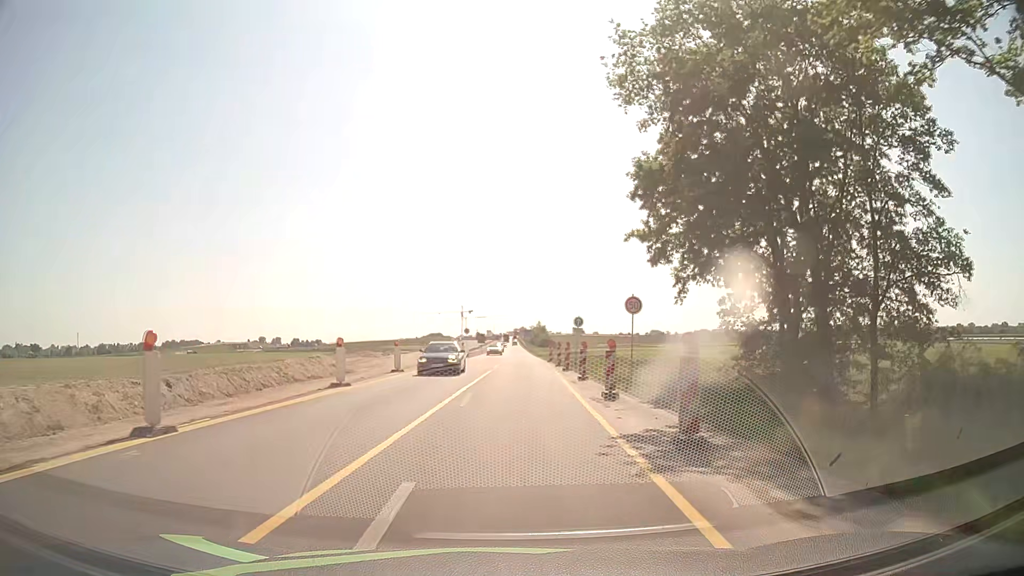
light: Day
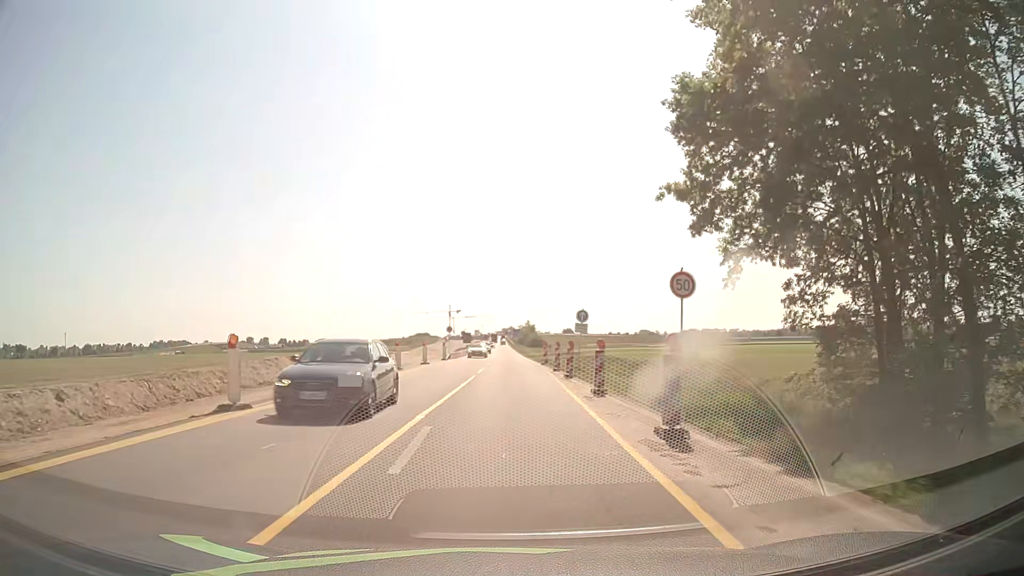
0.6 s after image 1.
(+0.1, +7.7) m; +1°
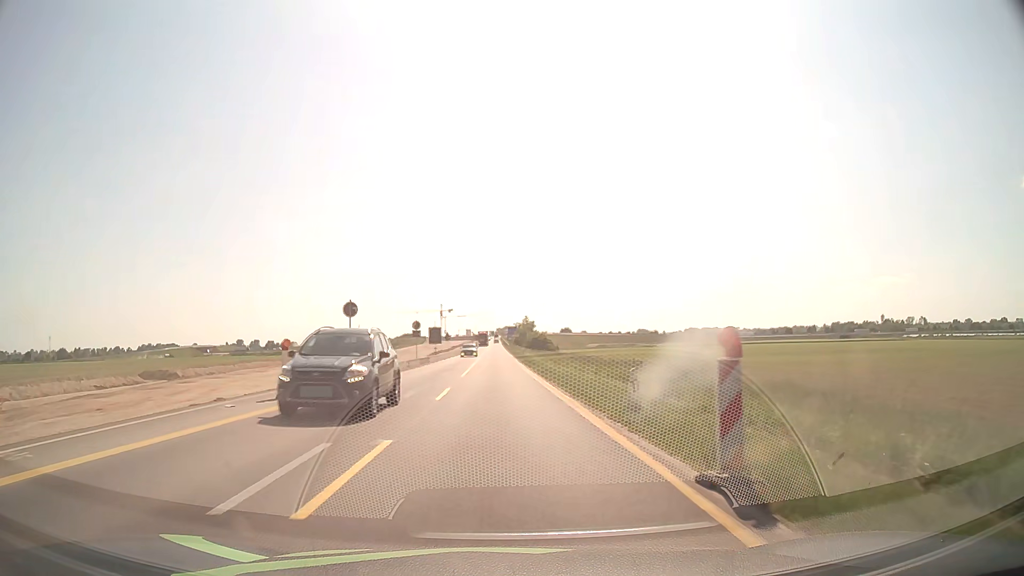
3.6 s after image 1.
(+0.7, +38.3) m; +1°
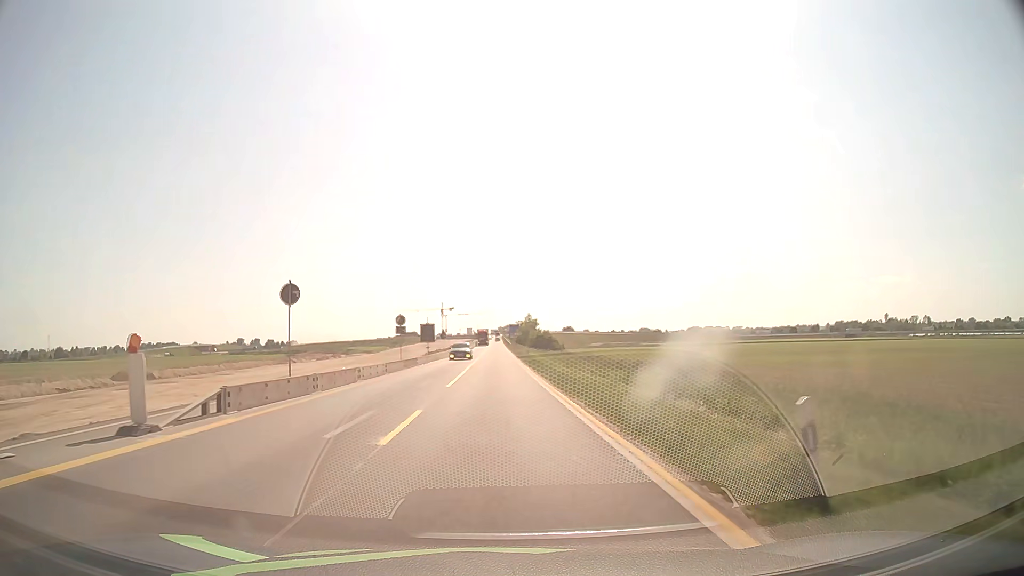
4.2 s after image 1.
(0.0, +7.7) m; 0°
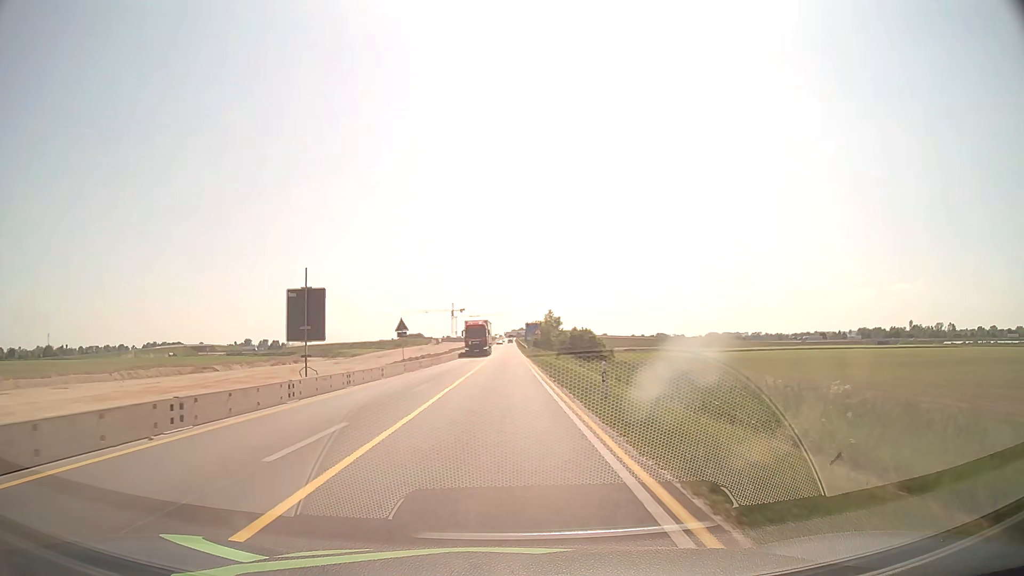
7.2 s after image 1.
(-0.3, +38.3) m; -1°
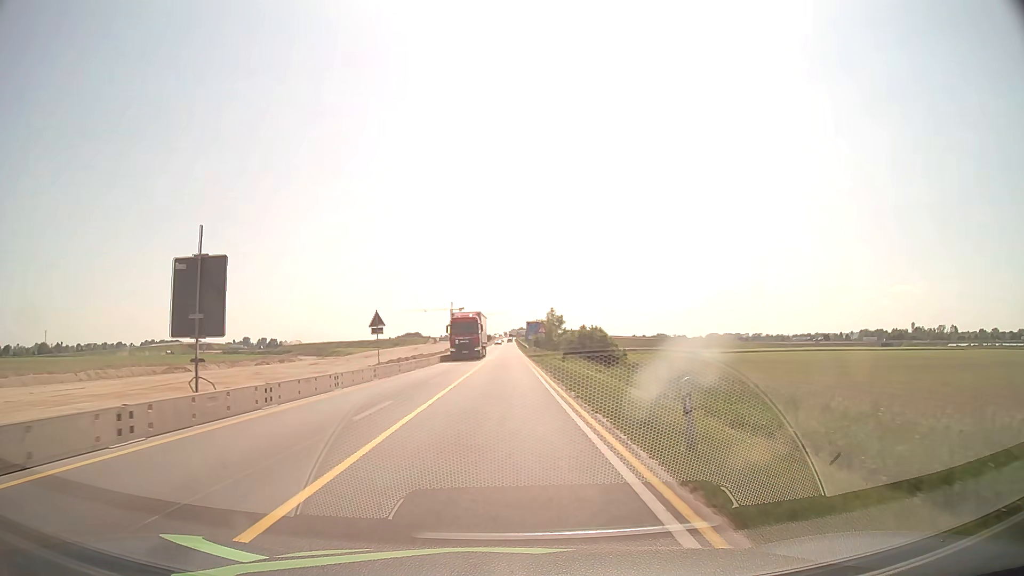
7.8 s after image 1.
(0.0, +7.6) m; 0°
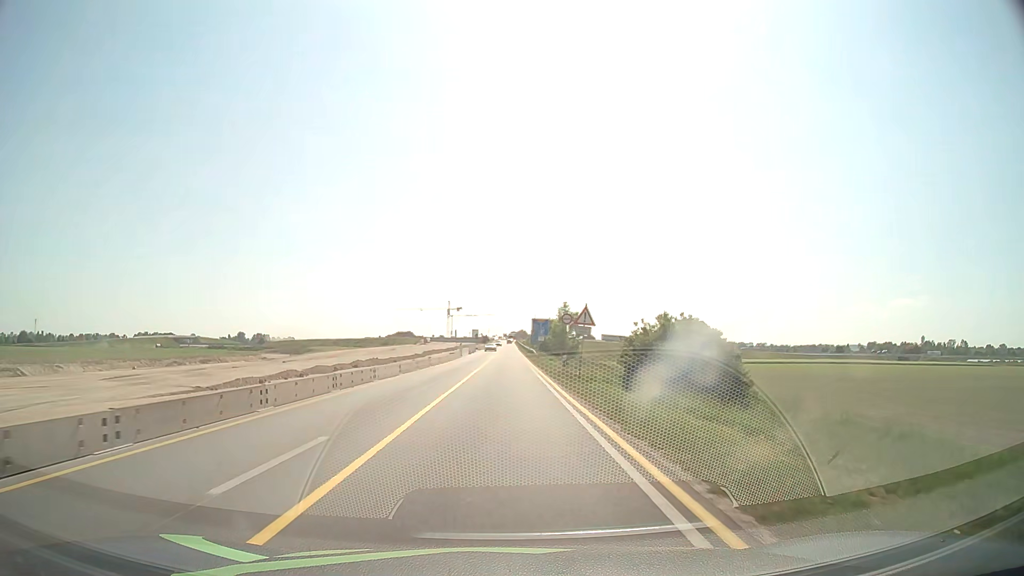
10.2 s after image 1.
(0.0, +30.4) m; 0°
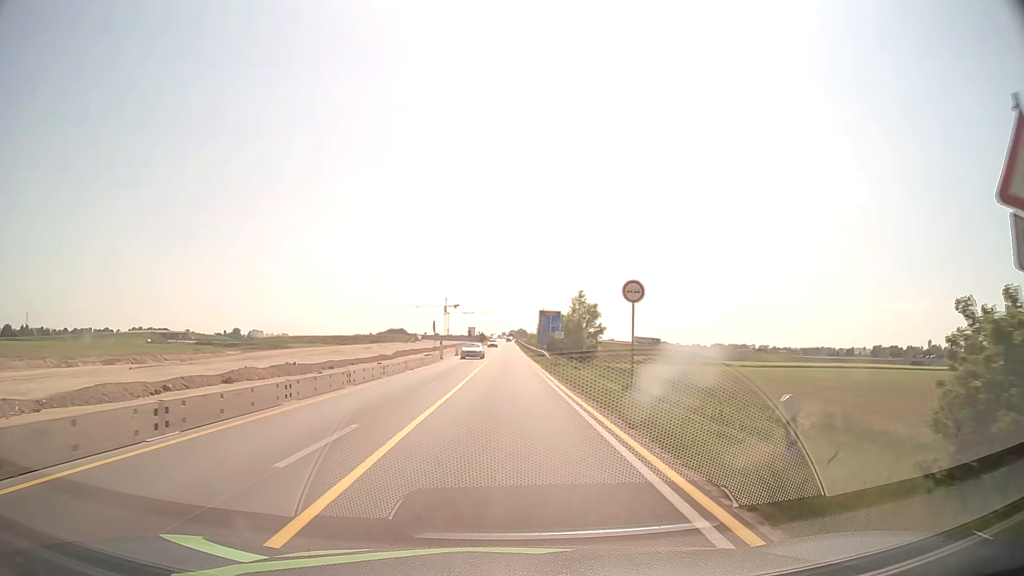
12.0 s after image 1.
(0.0, +22.8) m; 0°
(0, +10) (0, +20) (0, +30) (0, +40) (0, +50) (0, +60) (0, +70) (0, +80) (+1, +90) (+1, +100) m
